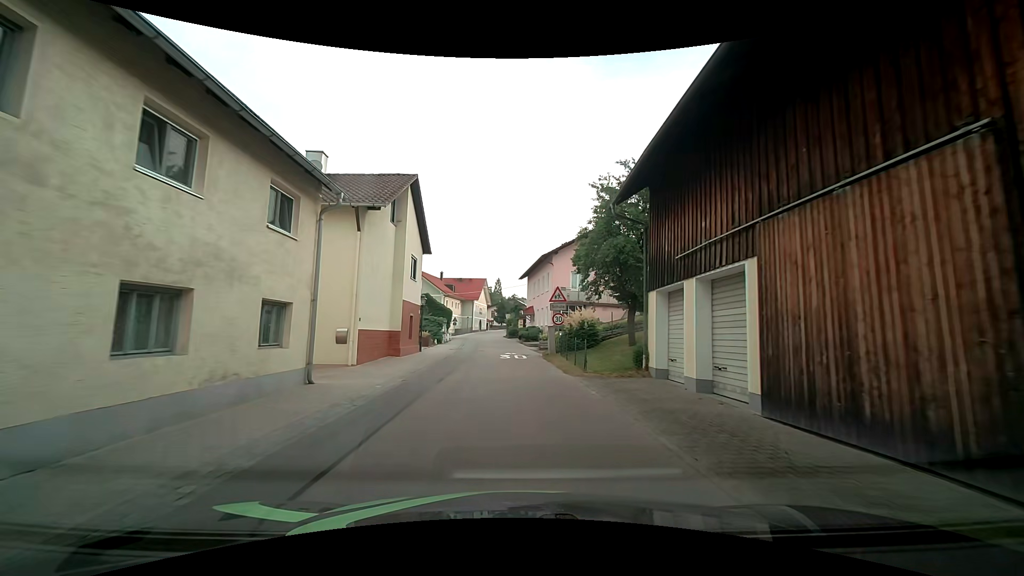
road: tertiary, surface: asphalt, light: Day
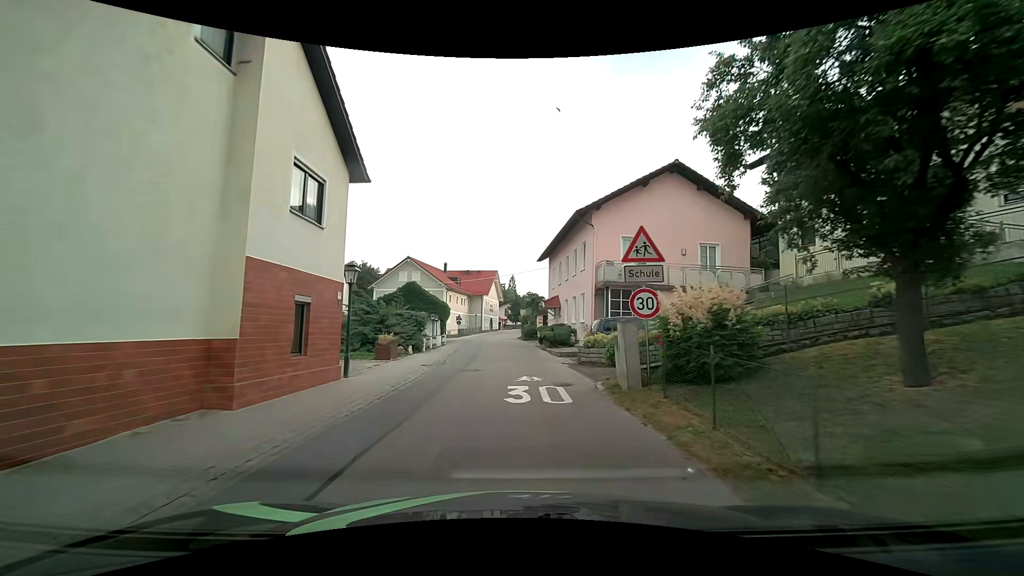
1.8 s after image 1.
(-0.2, +13.4) m; -1°
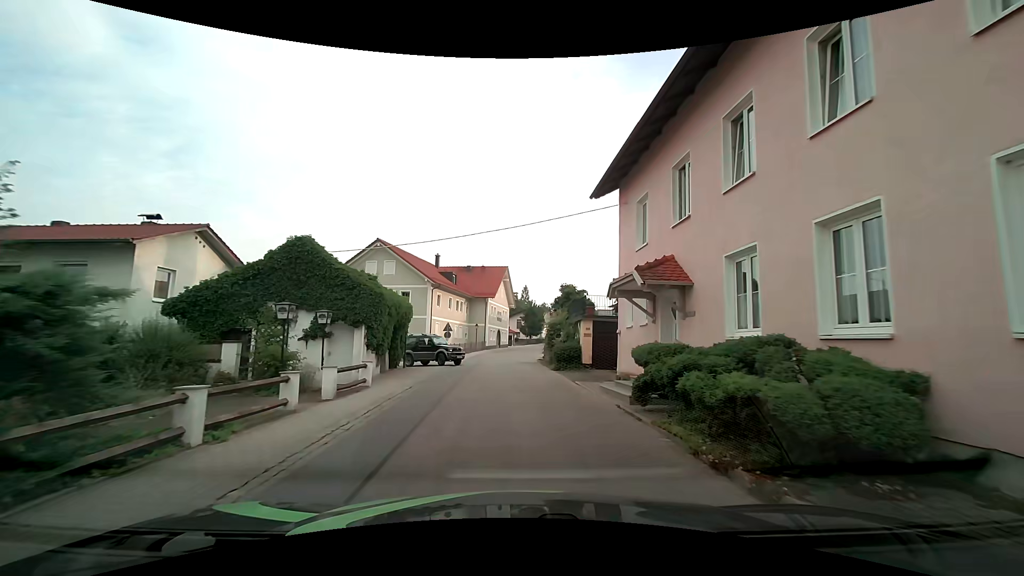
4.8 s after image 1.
(-0.8, +21.8) m; -2°
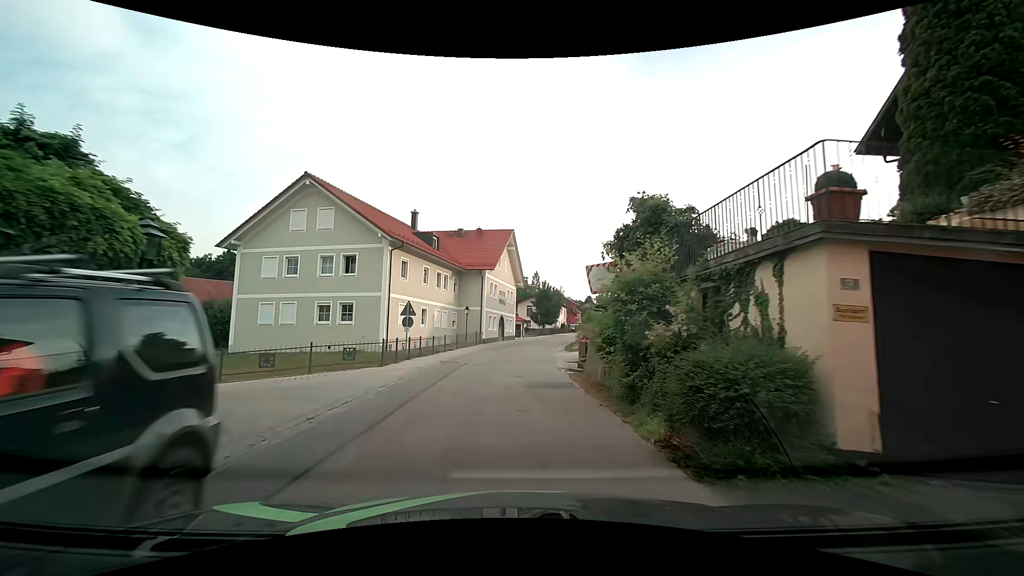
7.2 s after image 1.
(-0.1, +17.6) m; -2°
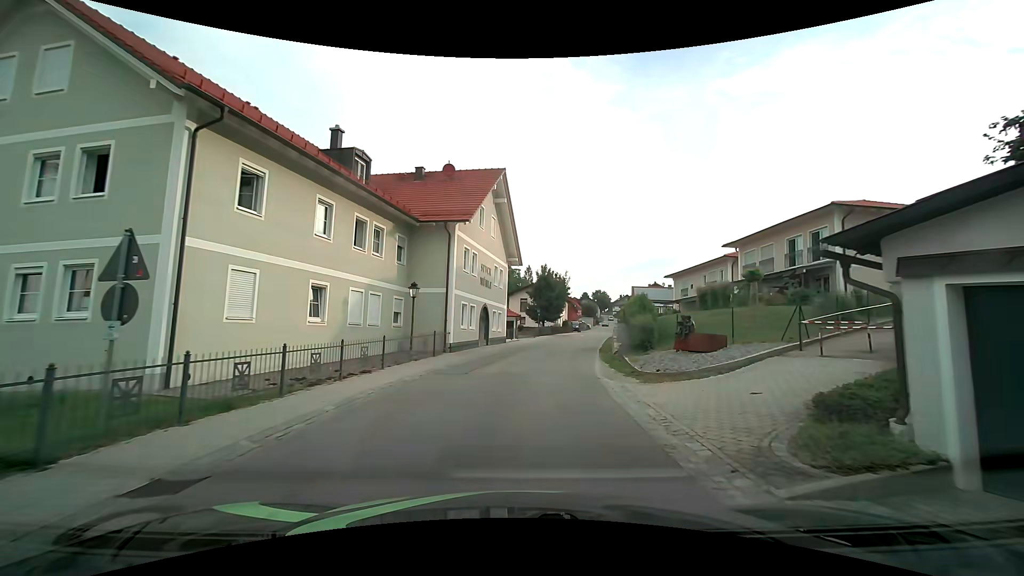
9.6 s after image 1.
(-0.1, +17.9) m; +1°
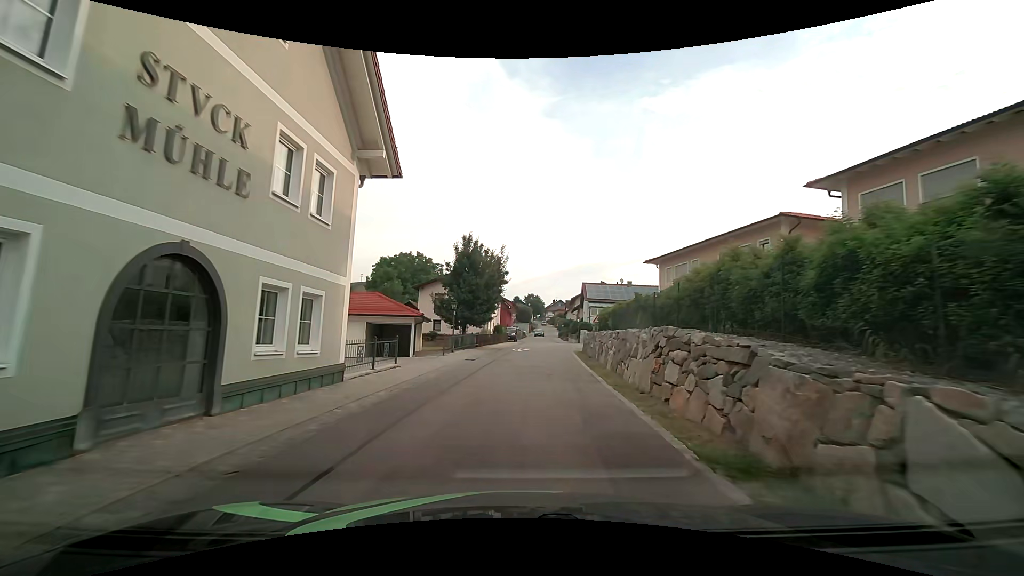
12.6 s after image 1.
(+1.4, +22.0) m; +8°
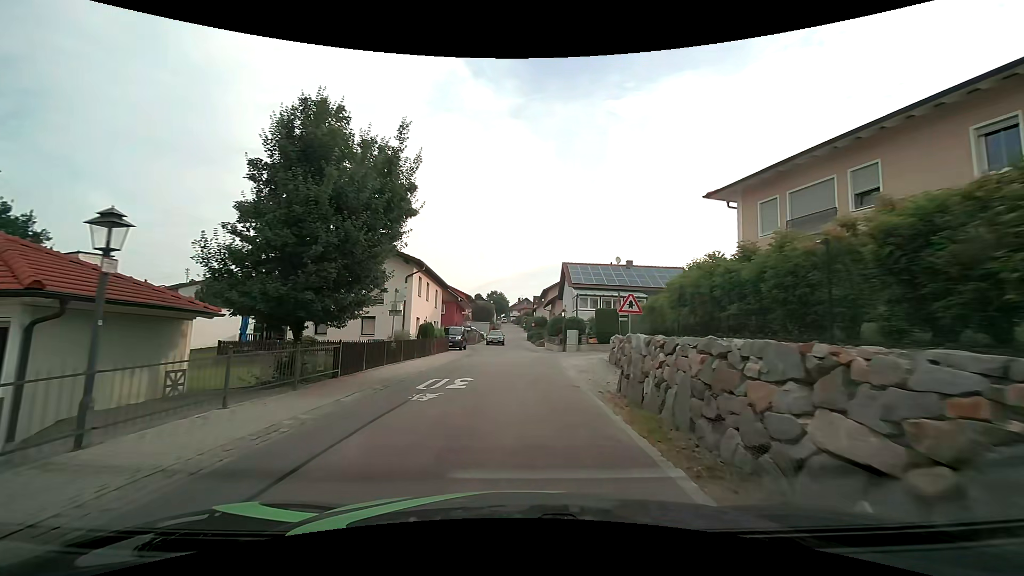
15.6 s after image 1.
(+1.0, +21.9) m; +4°
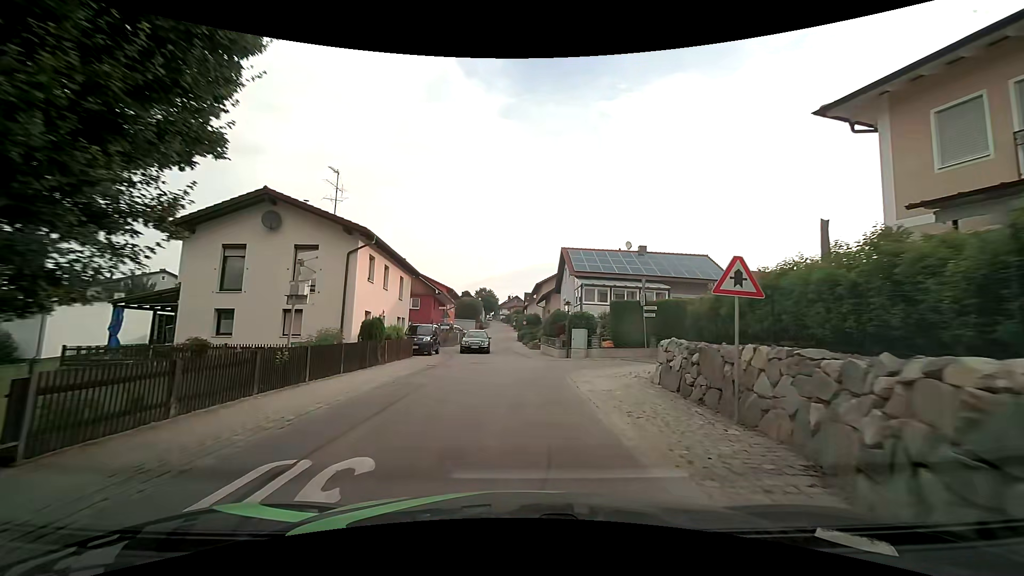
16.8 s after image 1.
(0.0, +8.8) m; +1°
(0, +10) (0, +20) (-1, +30) (-2, +40) (-2, +50) (-2, +60) (-2, +70) (-3, +80) (-3, +90) (-3, +100) m
